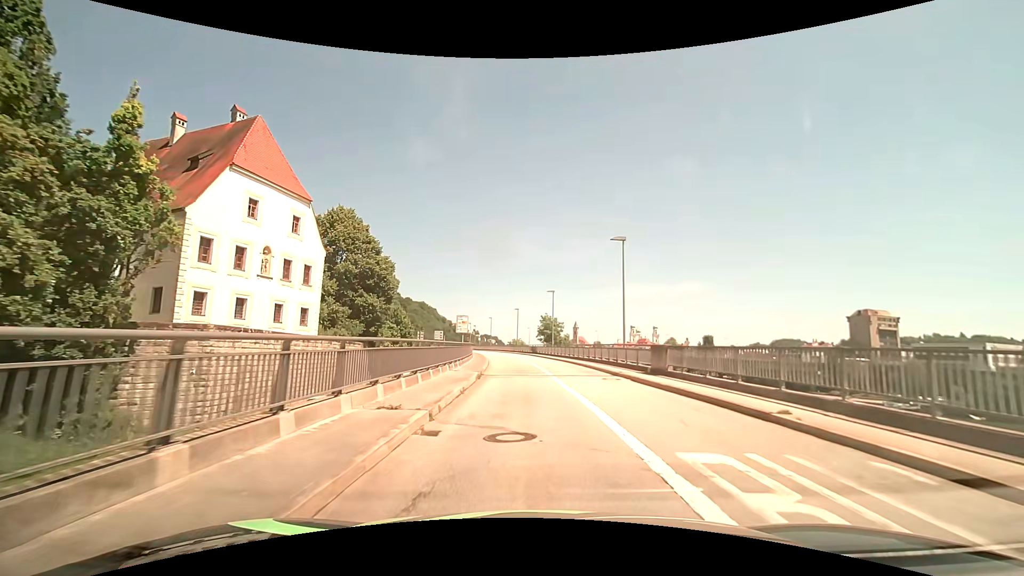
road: primary_link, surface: asphalt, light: Day
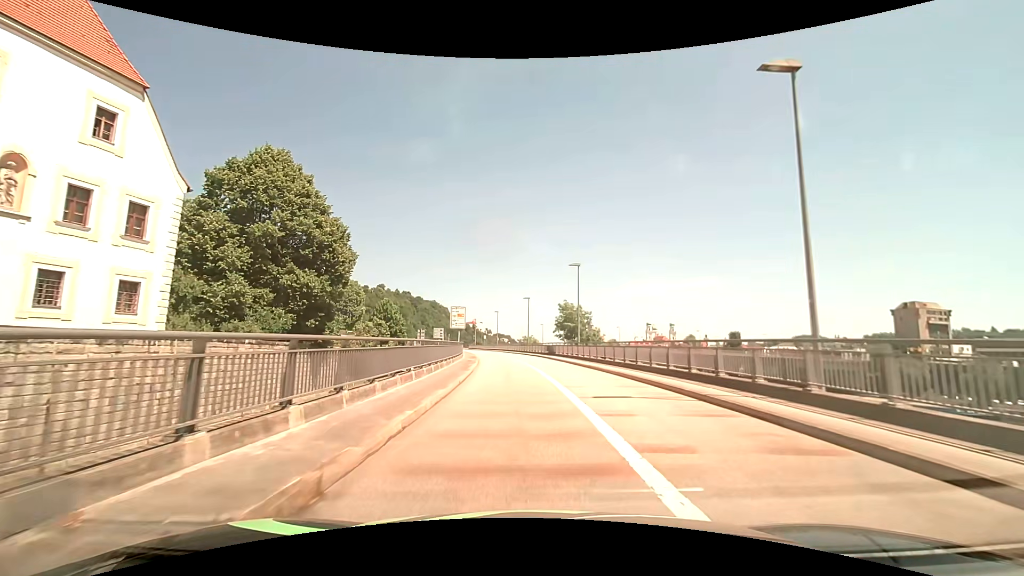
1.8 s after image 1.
(-0.3, +18.9) m; -2°
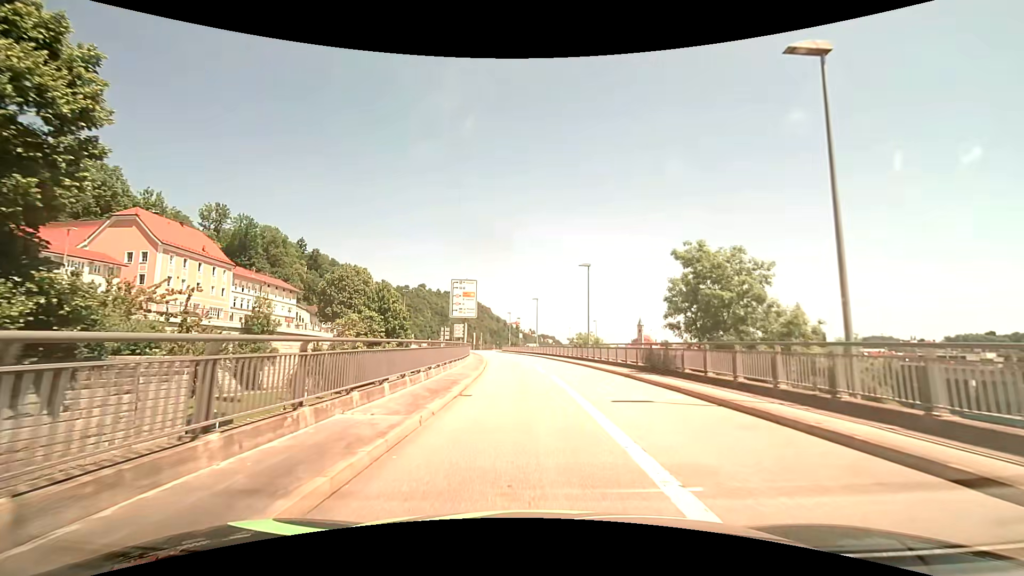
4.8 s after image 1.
(-1.4, +30.4) m; -5°
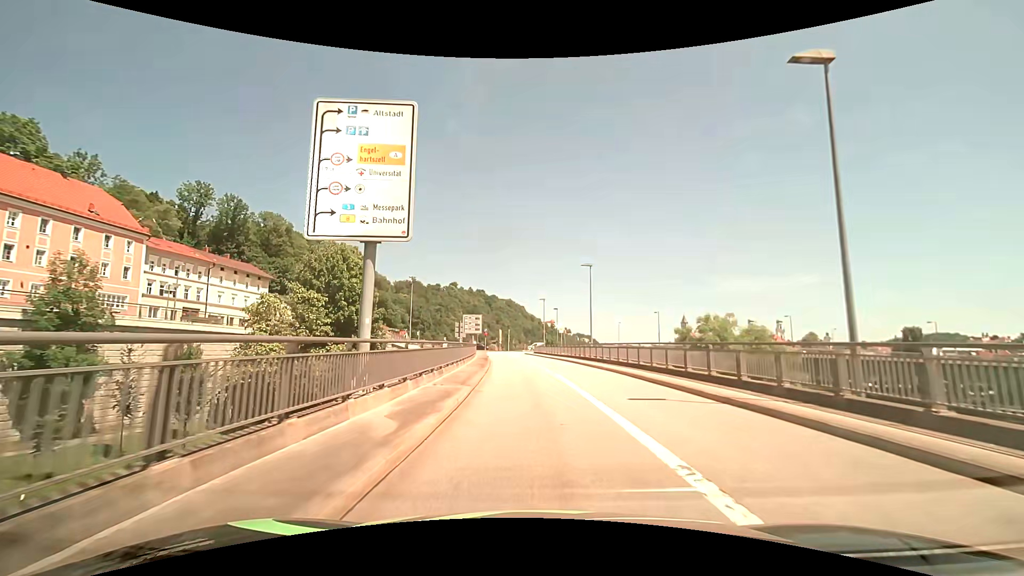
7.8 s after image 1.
(-1.2, +29.3) m; -4°
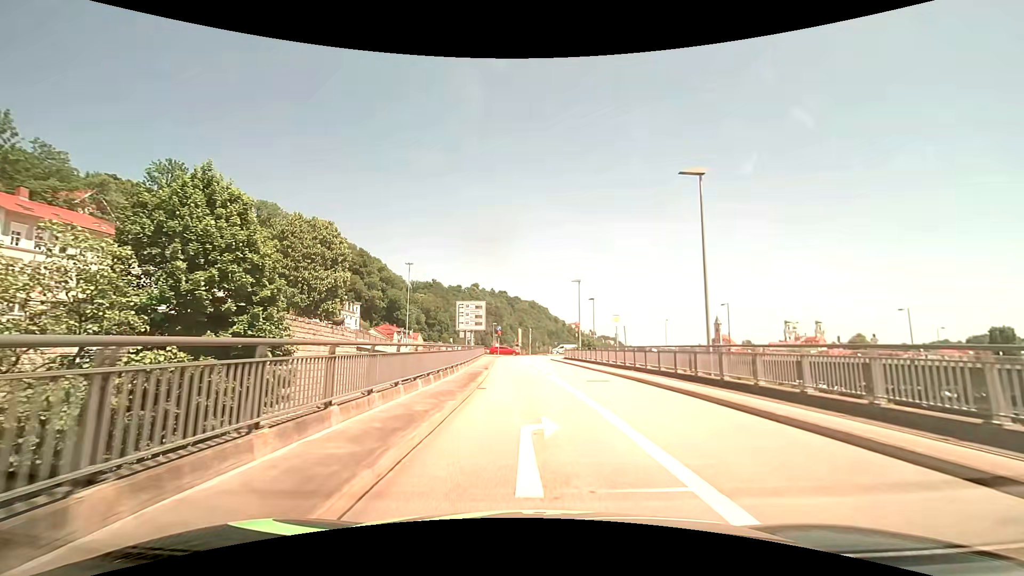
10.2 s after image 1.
(-0.4, +22.3) m; -2°
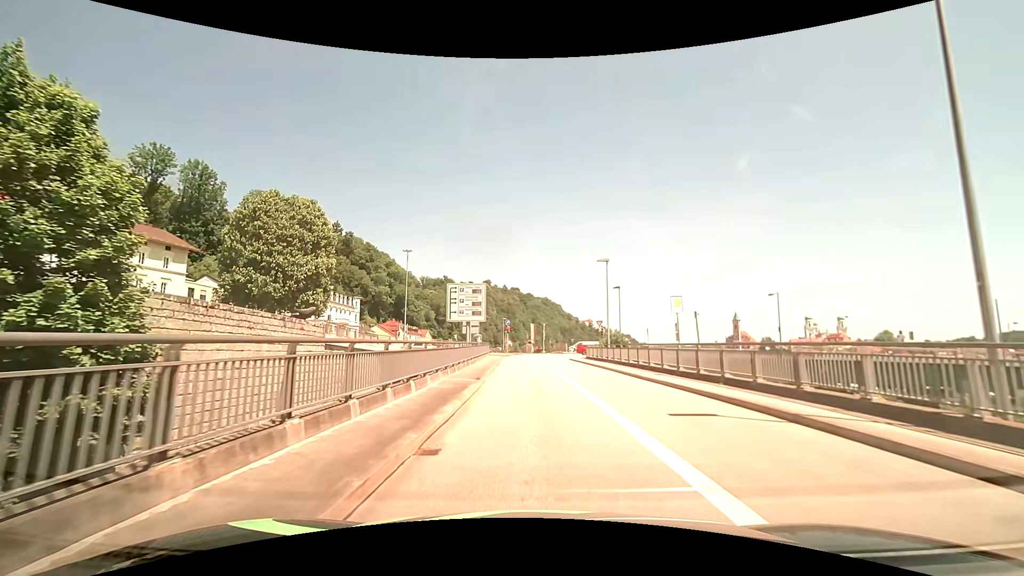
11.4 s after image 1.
(-0.2, +10.2) m; -2°
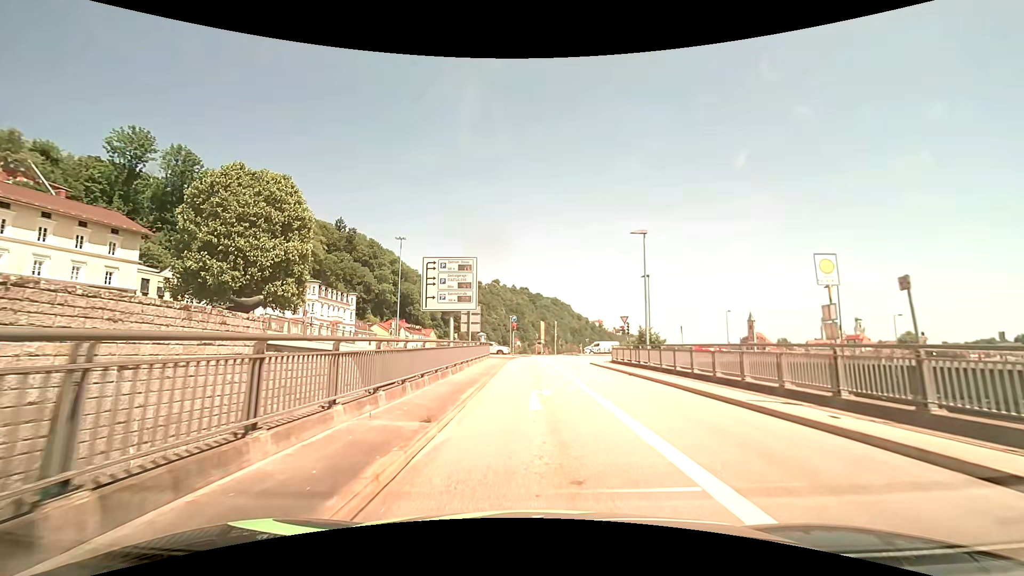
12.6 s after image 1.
(-0.1, +9.6) m; -1°
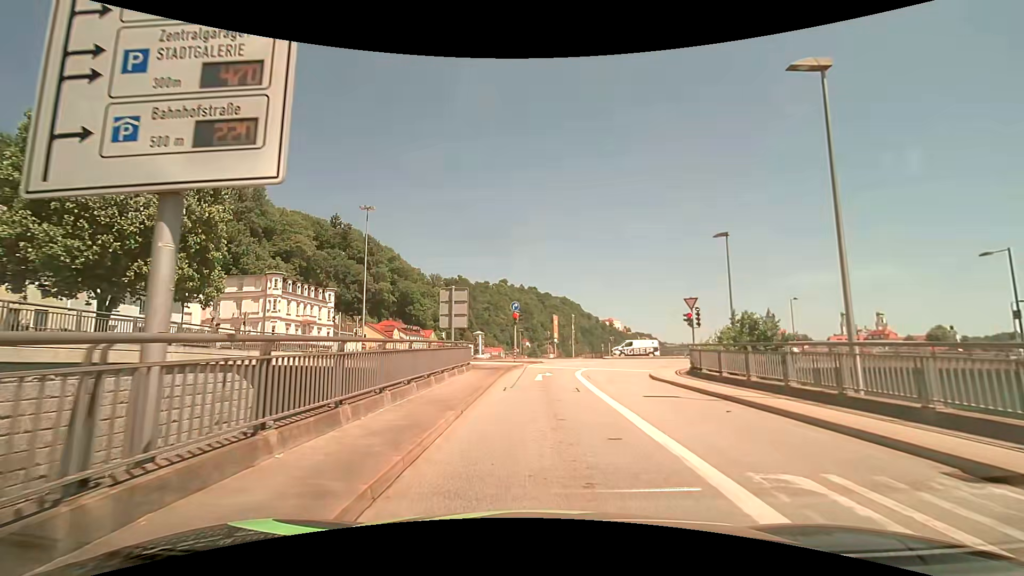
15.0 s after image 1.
(-0.2, +17.1) m; -2°
